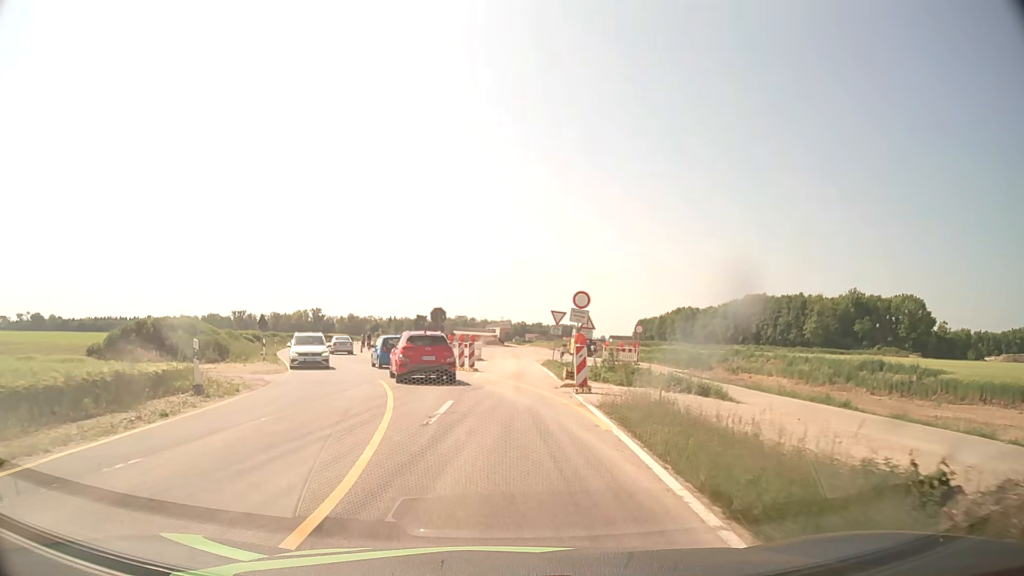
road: unclassified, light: Day
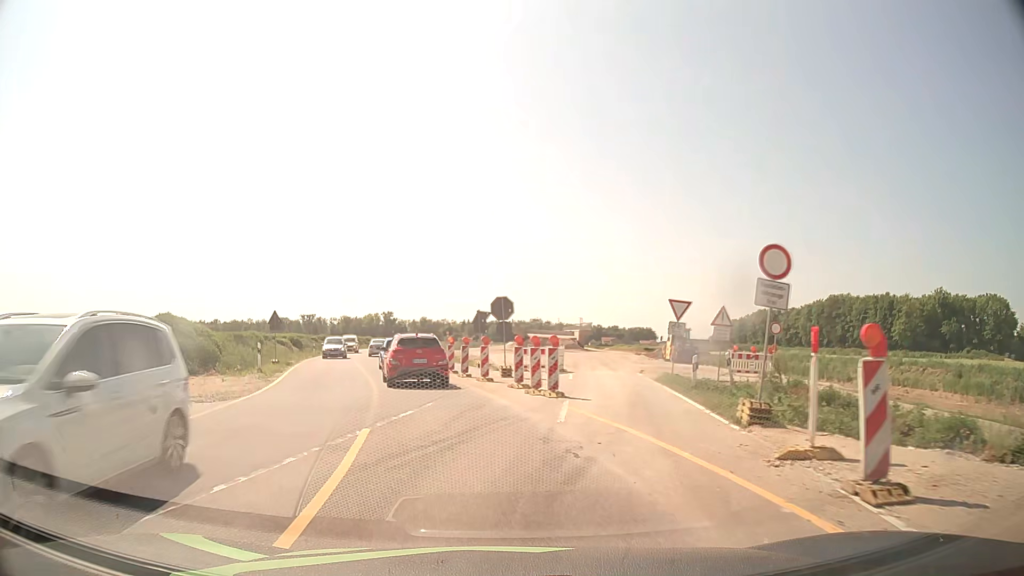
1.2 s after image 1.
(-0.5, +11.4) m; -6°
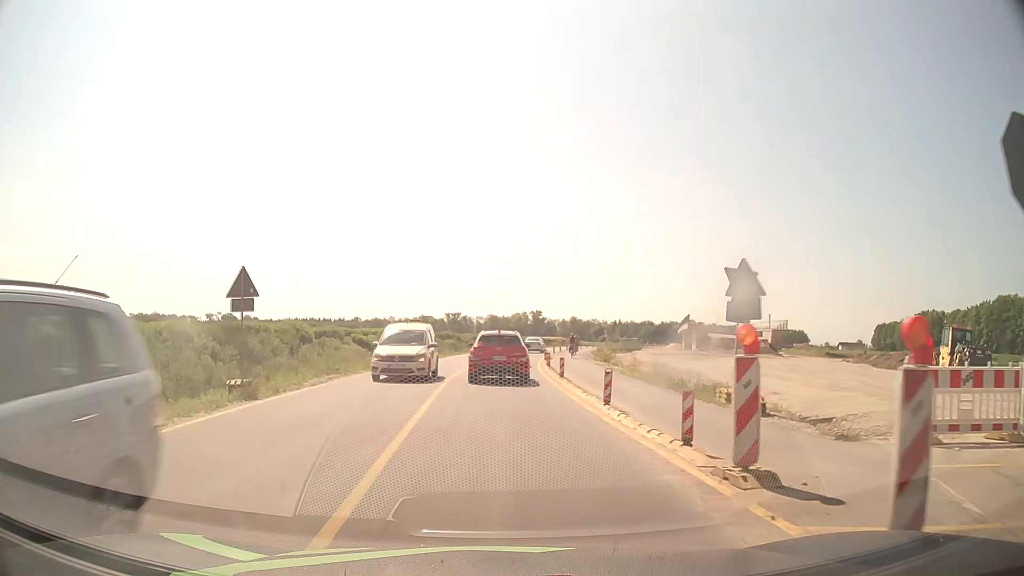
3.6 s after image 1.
(-2.8, +21.7) m; -13°
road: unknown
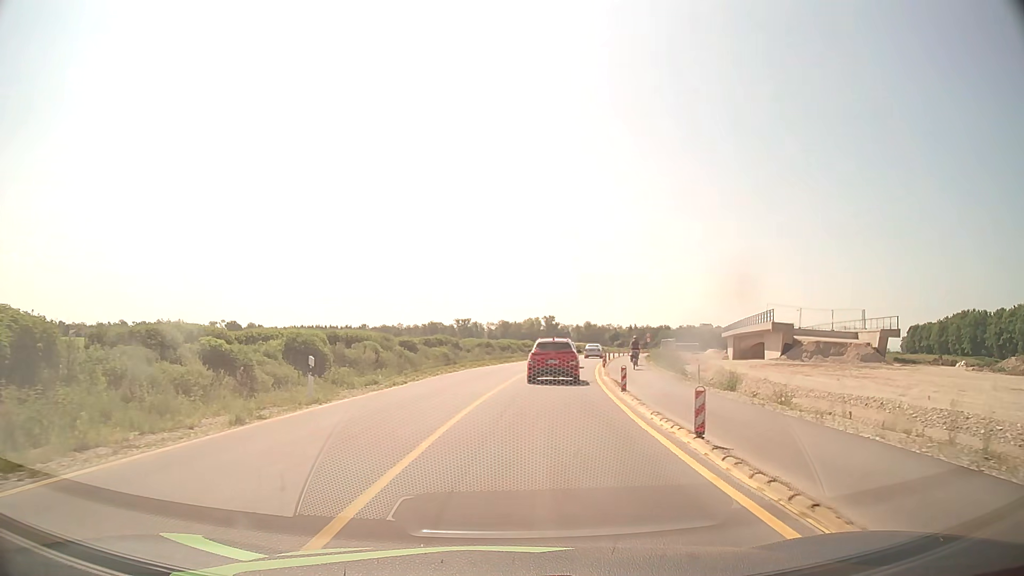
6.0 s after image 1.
(-0.4, +22.6) m; -1°
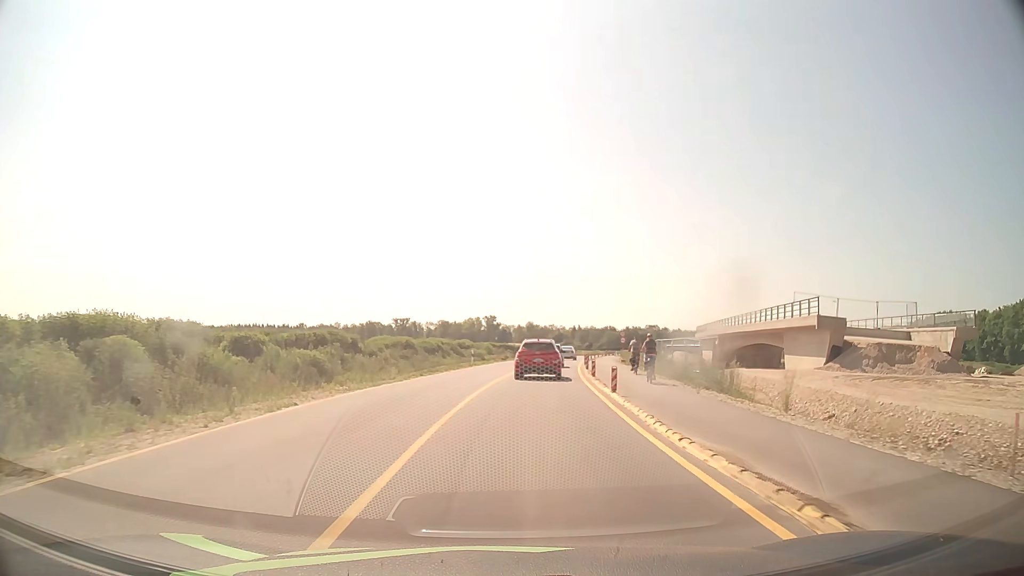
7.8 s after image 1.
(+0.7, +19.0) m; +5°
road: tertiary
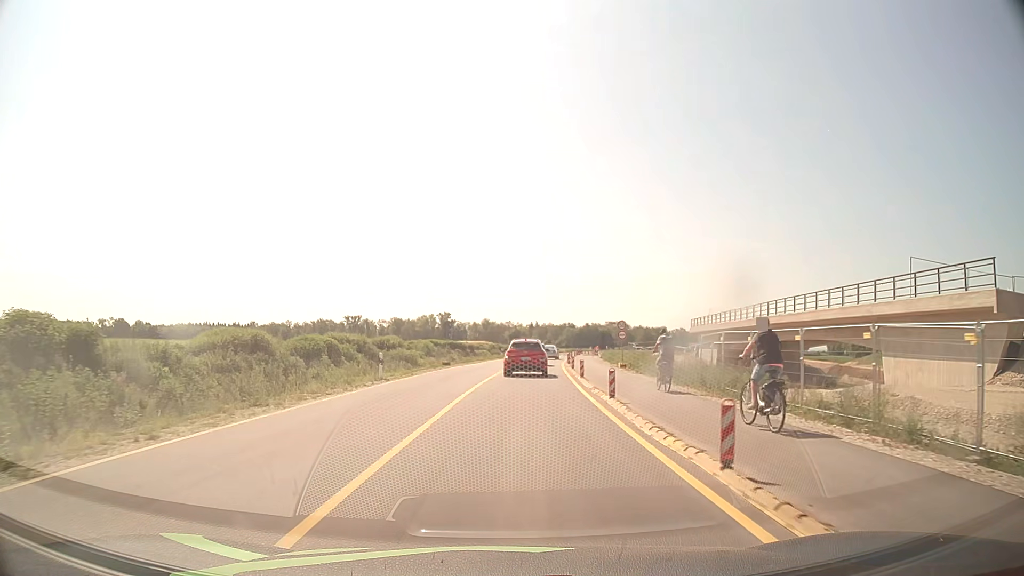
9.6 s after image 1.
(+0.8, +20.8) m; +4°
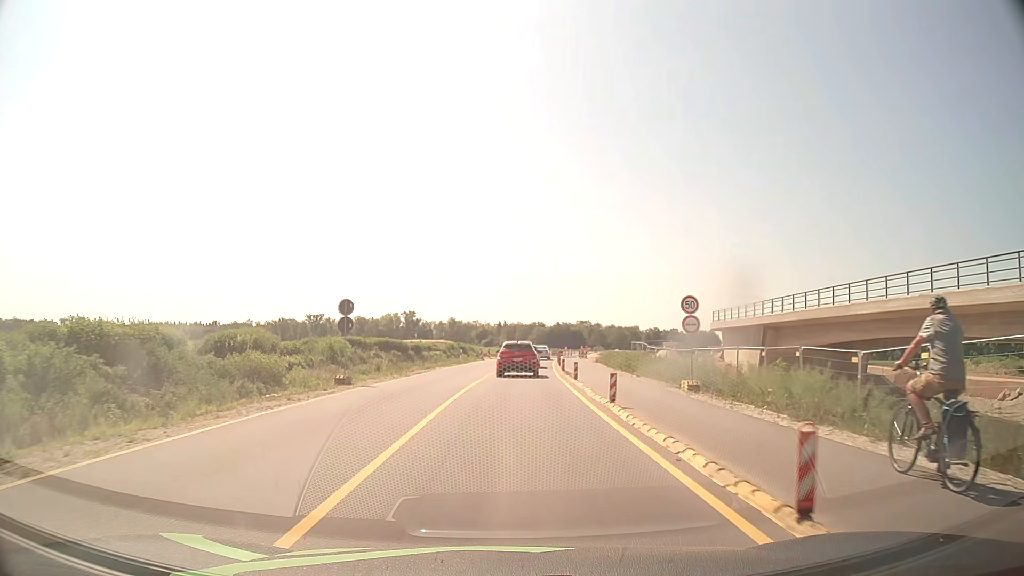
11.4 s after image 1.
(+0.5, +21.8) m; +3°
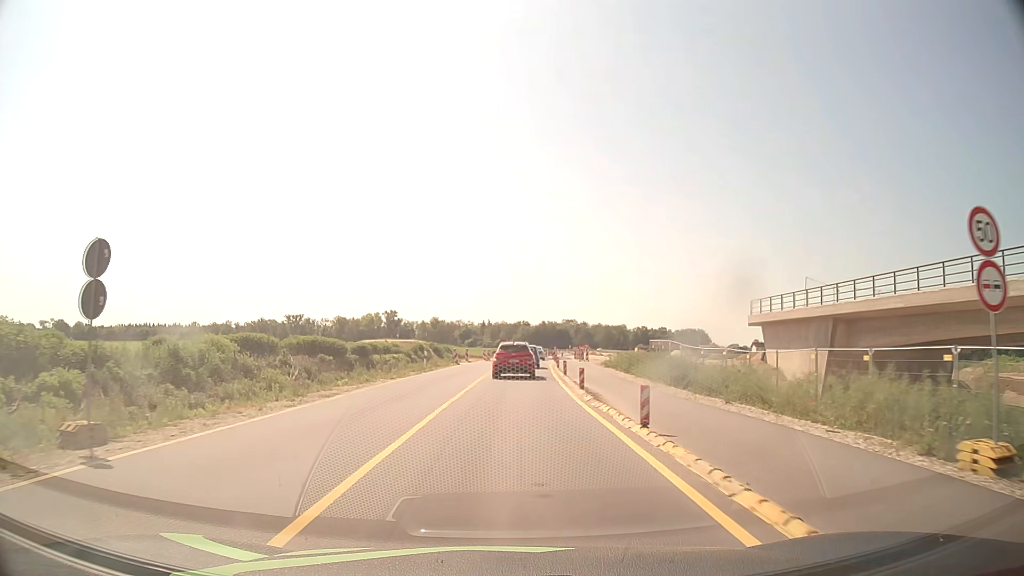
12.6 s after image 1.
(+0.2, +14.8) m; +1°
(0, +10) (0, +20) (+1, +30) (+1, +40) (+1, +50) (+2, +60) (+3, +70) (+3, +80) (+4, +90) (+4, +100) m
